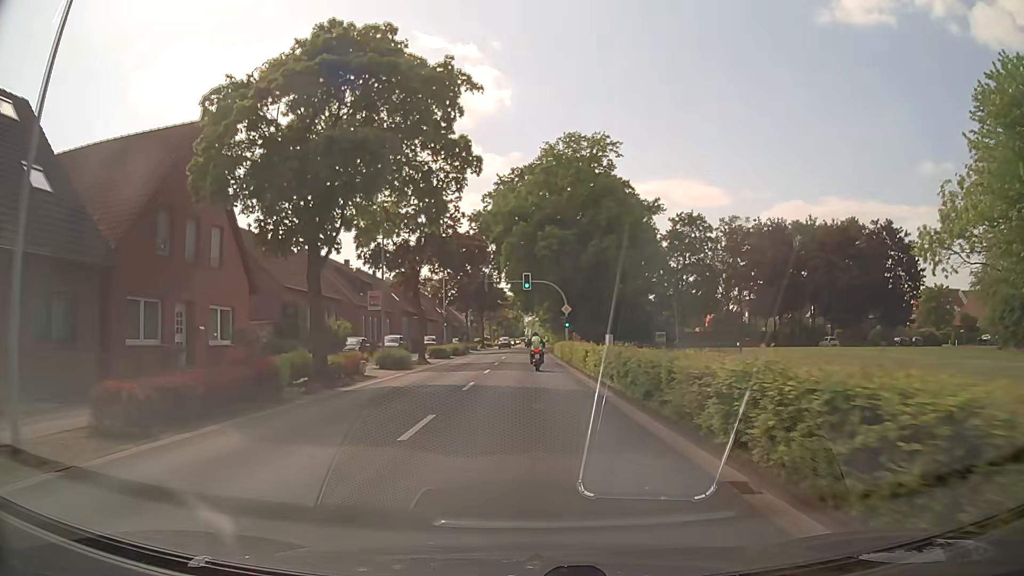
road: secondary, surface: asphalt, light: Day
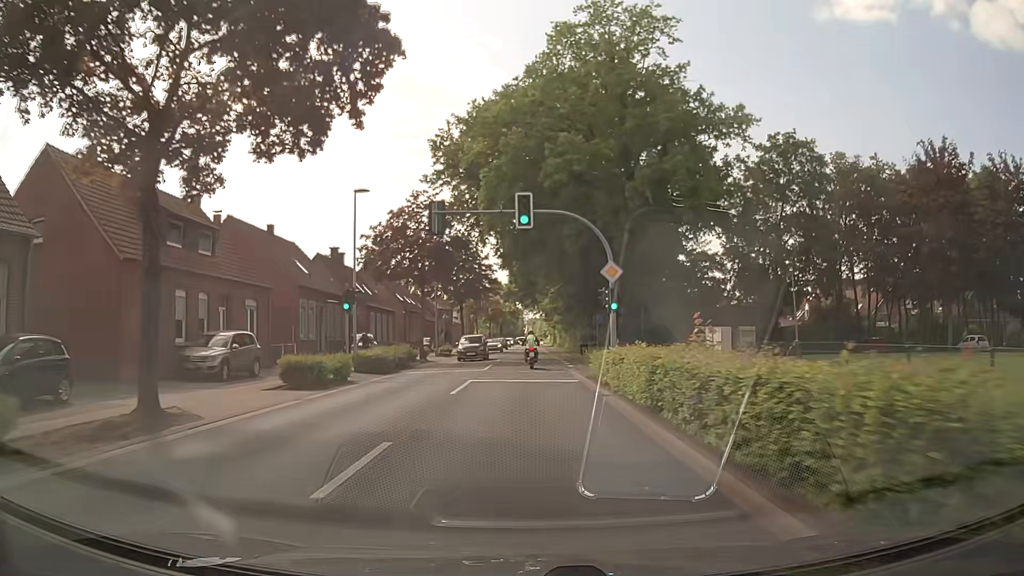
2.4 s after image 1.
(+0.1, +30.5) m; +1°
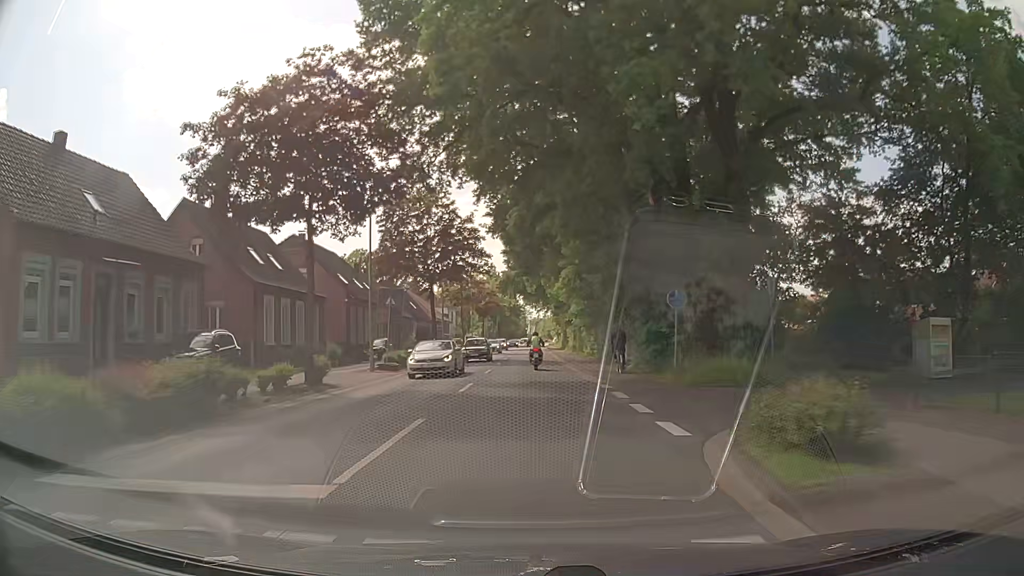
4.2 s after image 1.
(-0.3, +22.9) m; -1°
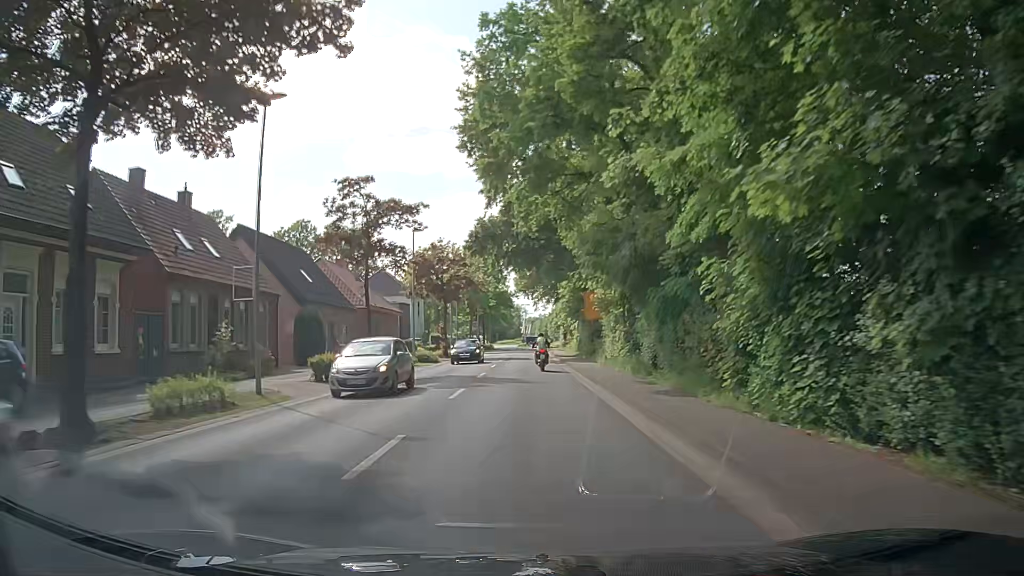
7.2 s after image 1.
(0.0, +38.0) m; 0°
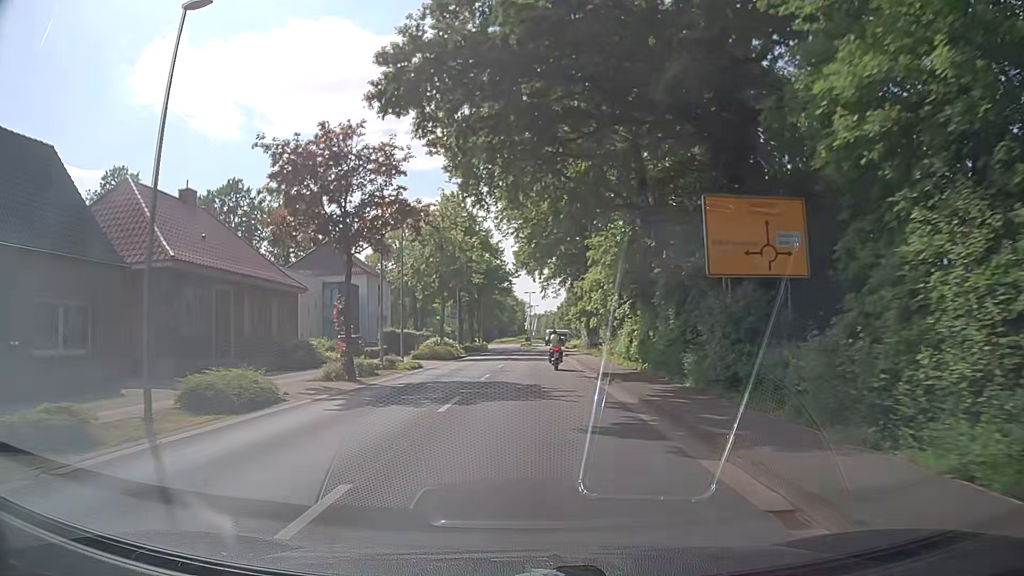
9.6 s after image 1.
(-0.1, +30.4) m; 0°
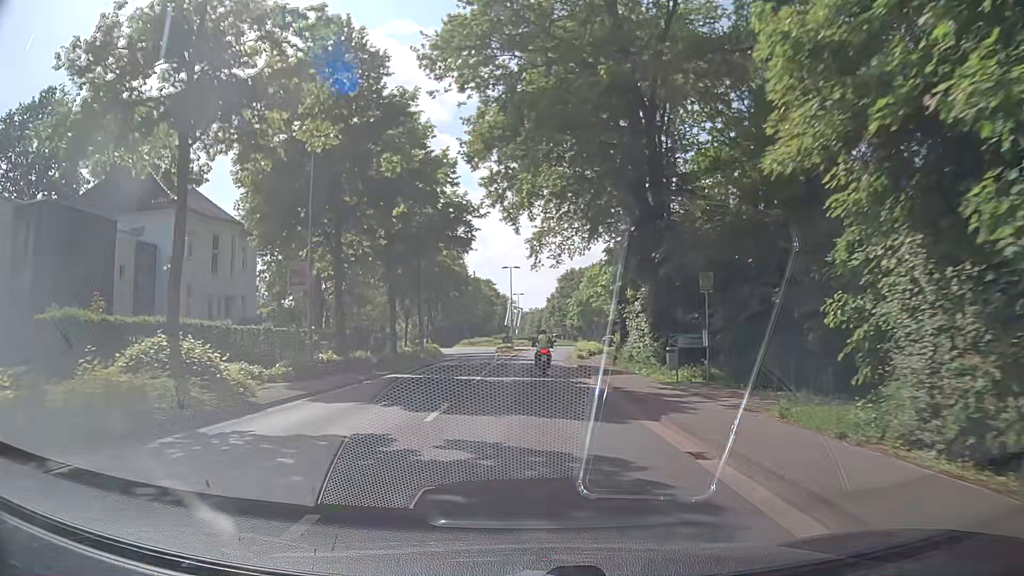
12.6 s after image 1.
(-0.1, +37.4) m; +2°
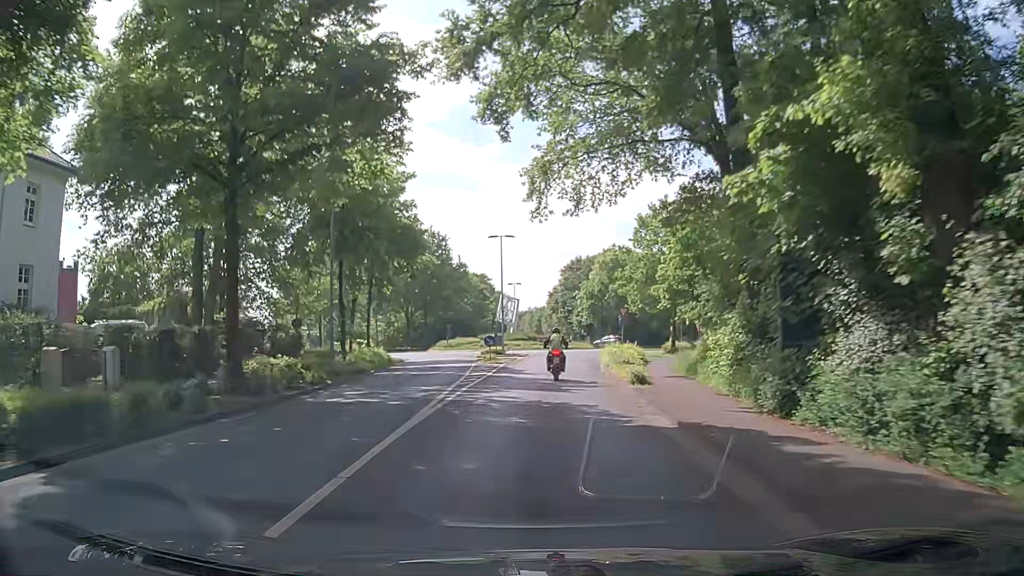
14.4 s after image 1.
(-0.3, +21.0) m; -1°
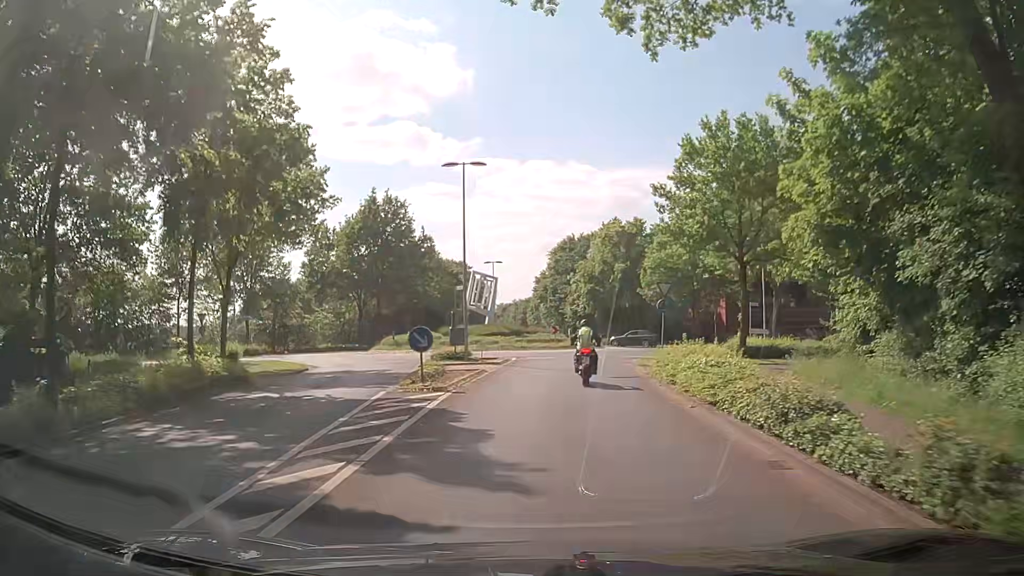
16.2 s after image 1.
(+0.1, +19.0) m; +1°
(0, +10) (0, +20) (+2, +30) (+6, +39) (+10, +48) (+7, +57) (-2, +62) (-11, +59) (-20, +56) (-30, +54) m
